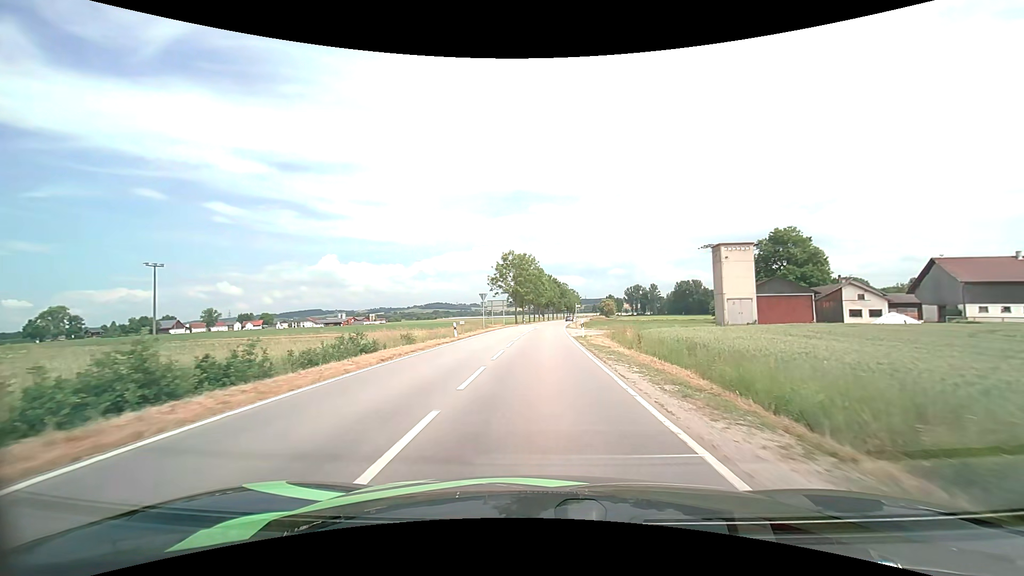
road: tertiary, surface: asphalt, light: Day
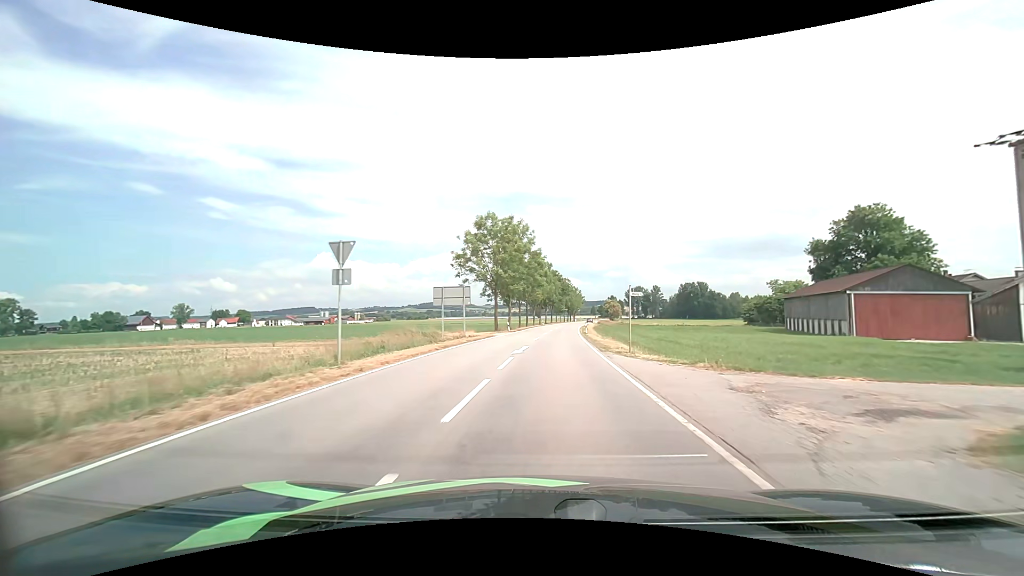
(+0.2, +33.5) m; +1°
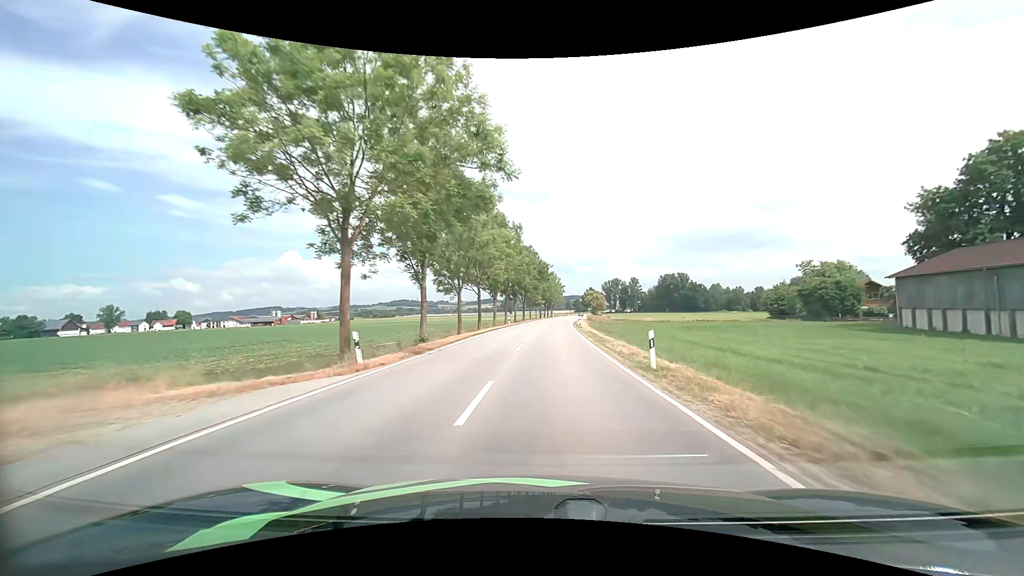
(+1.0, +37.0) m; +3°
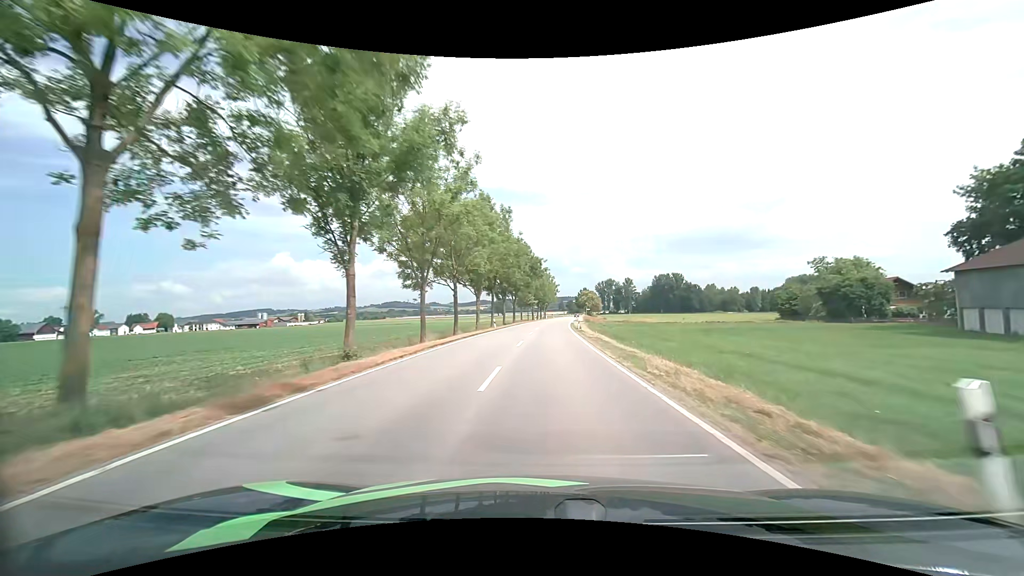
(+0.1, +9.7) m; +1°
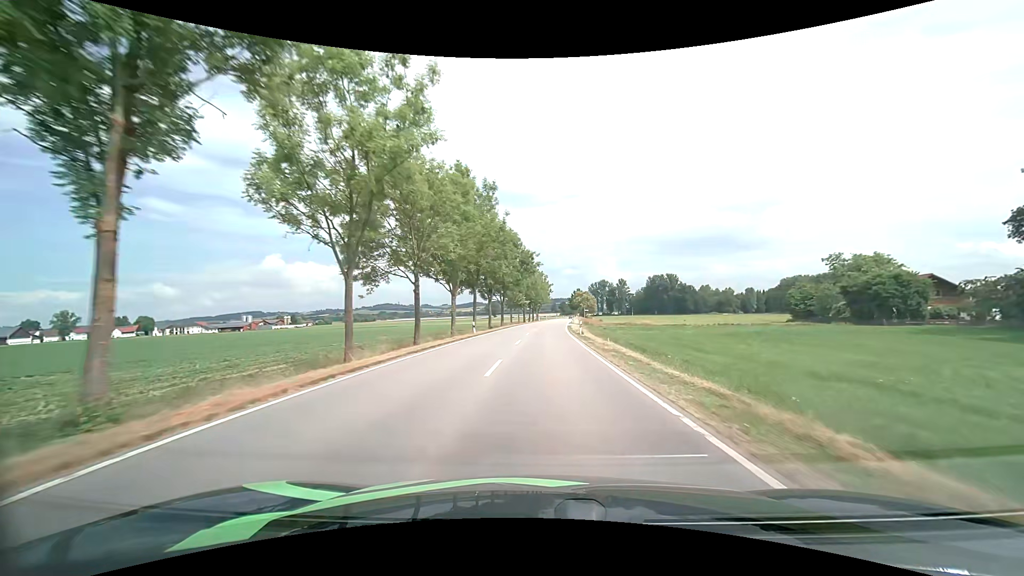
(+0.1, +9.9) m; +1°
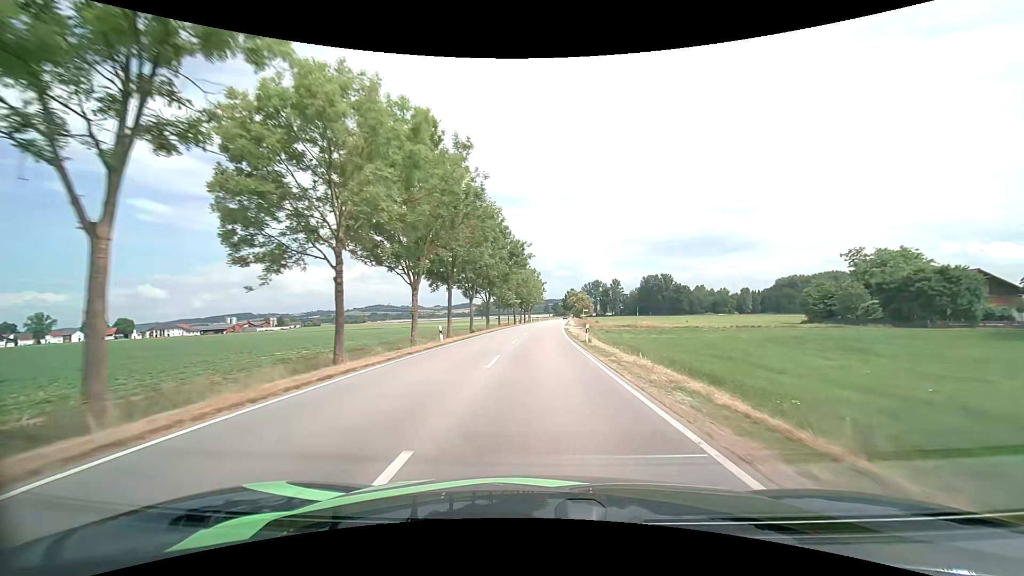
(+0.1, +10.0) m; +1°
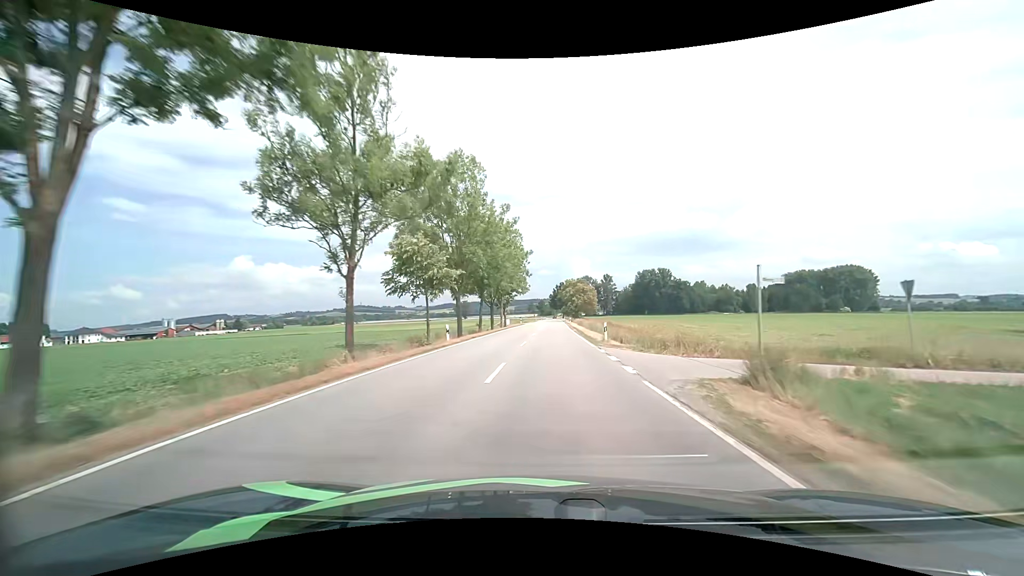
(+0.6, +52.1) m; +2°
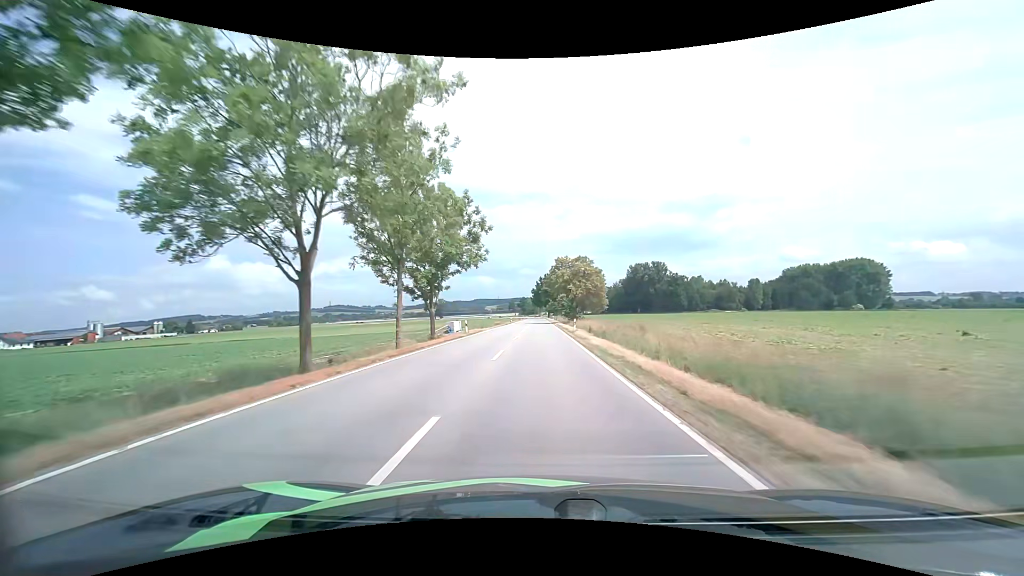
(+1.3, +43.9) m; +3°
(0, +10) (0, +20) (0, +30) (0, +40) (0, +50) (0, +60) (0, +70) (0, +80) (-1, +90) (-1, +100) m
